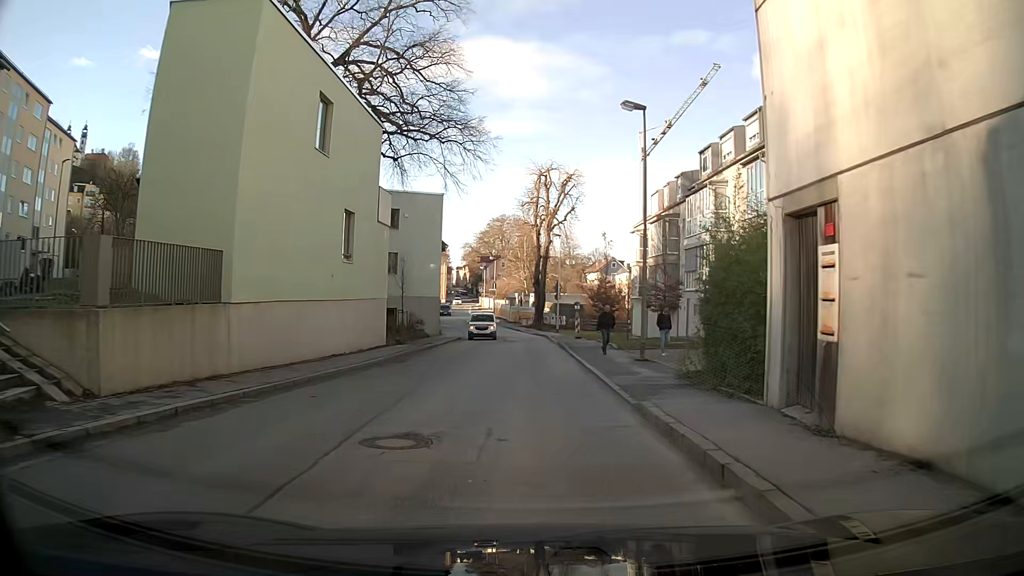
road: primary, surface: asphalt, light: Day
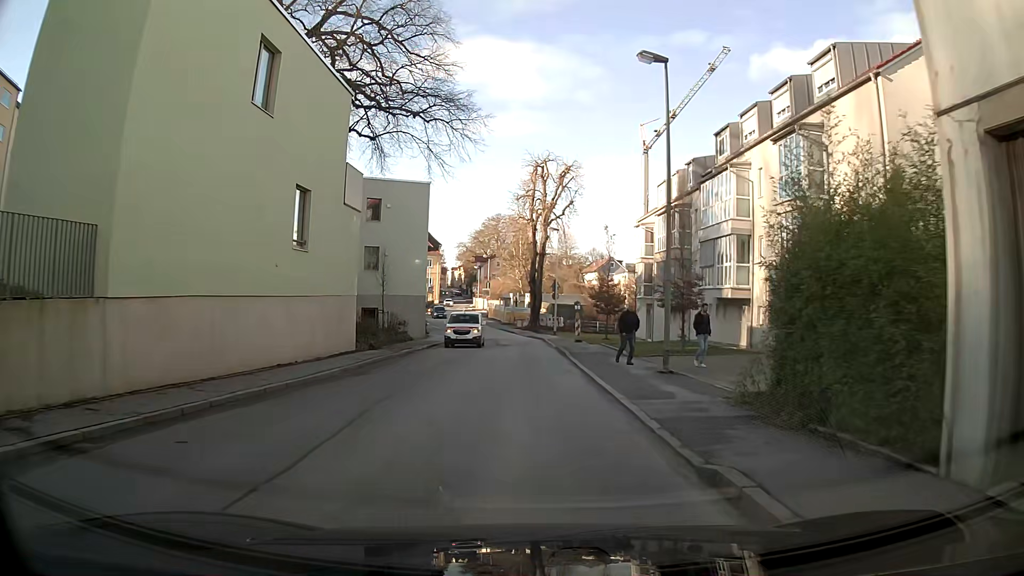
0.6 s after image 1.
(0.0, +4.4) m; +1°
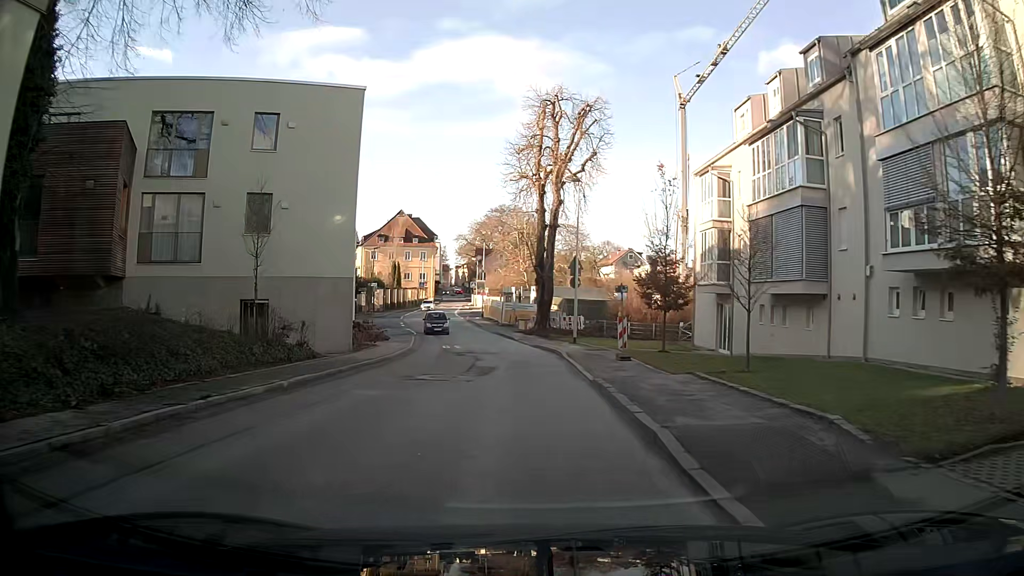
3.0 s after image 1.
(0.0, +18.5) m; -1°
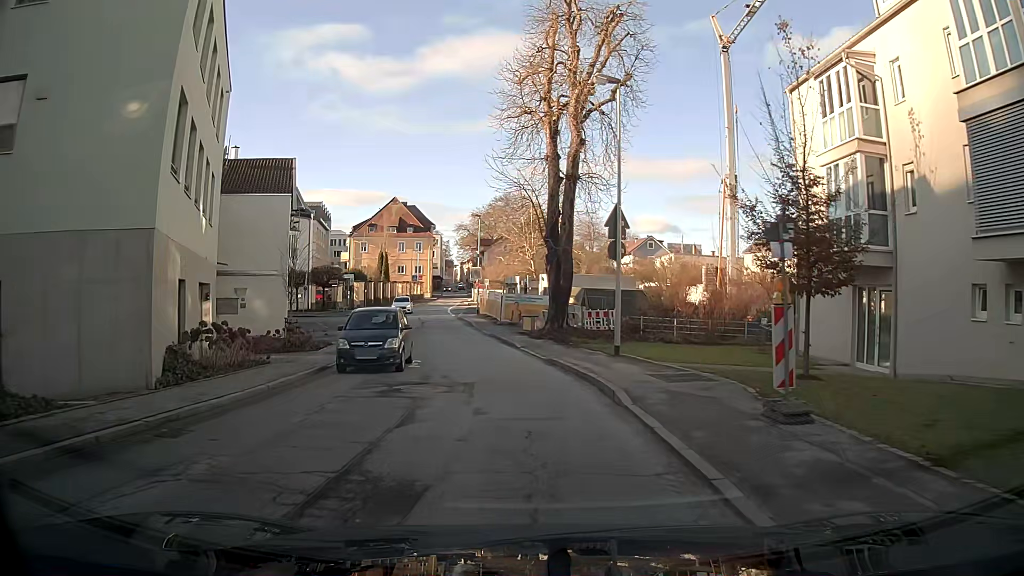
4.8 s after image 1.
(-0.2, +14.1) m; -2°
(0, +10) (-1, +20) (-3, +30) (-5, +40) (-7, +49) (-8, +59) (-10, +69) (-10, +79) (-11, +89) (-12, +99) m
